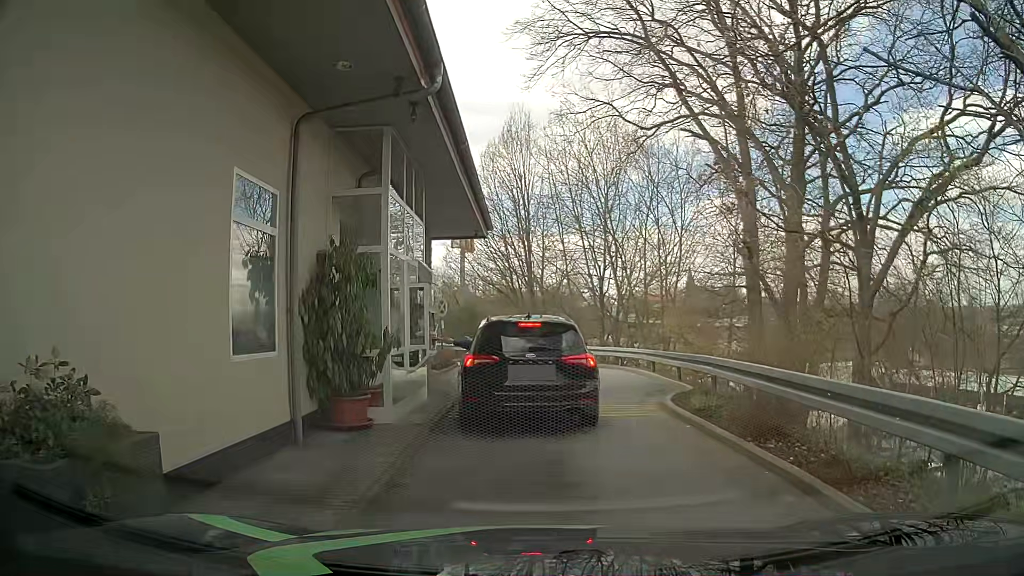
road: tertiary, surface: asphalt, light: Day
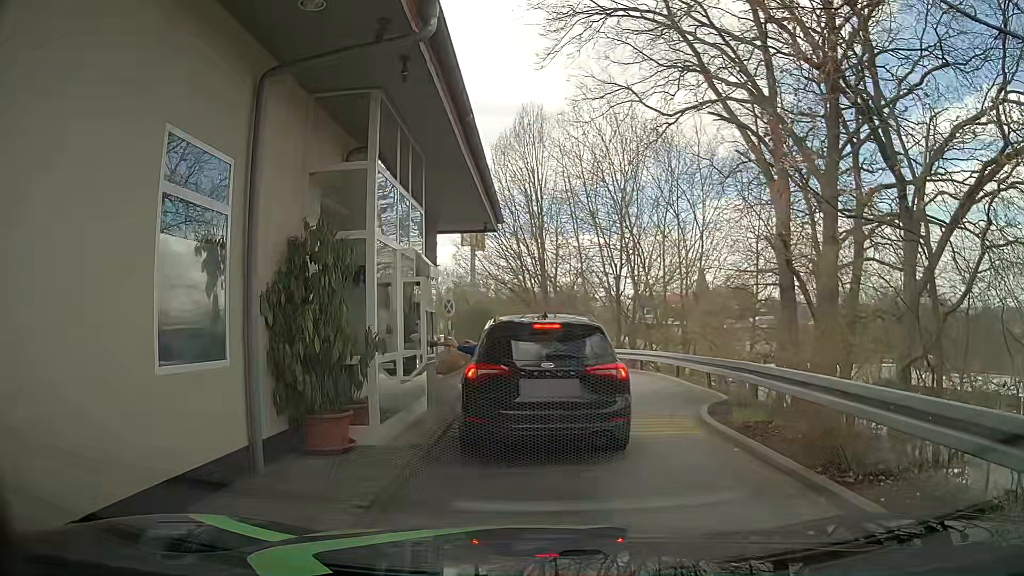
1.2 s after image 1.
(0.0, +1.5) m; 0°
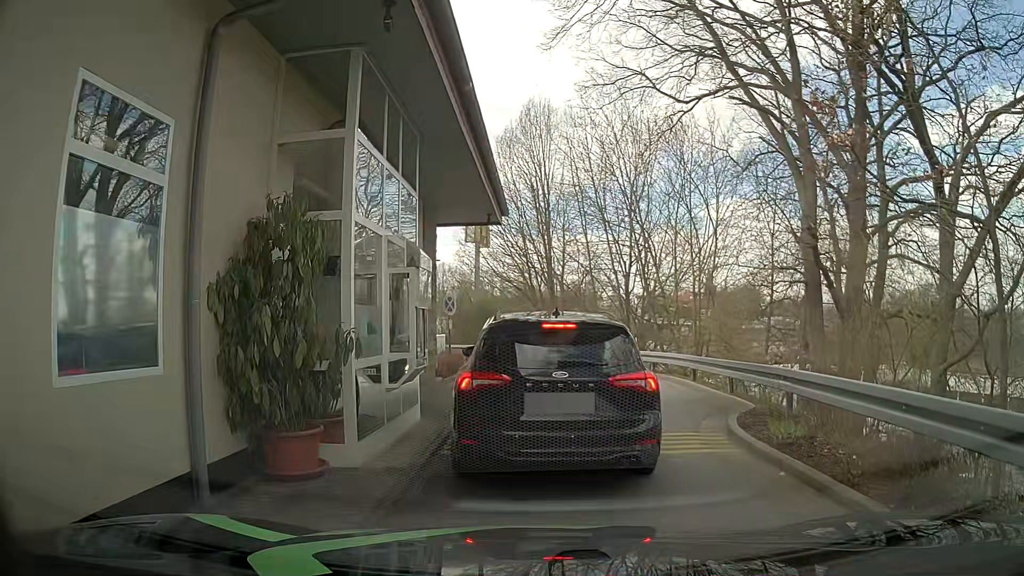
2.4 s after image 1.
(0.0, +1.2) m; 0°
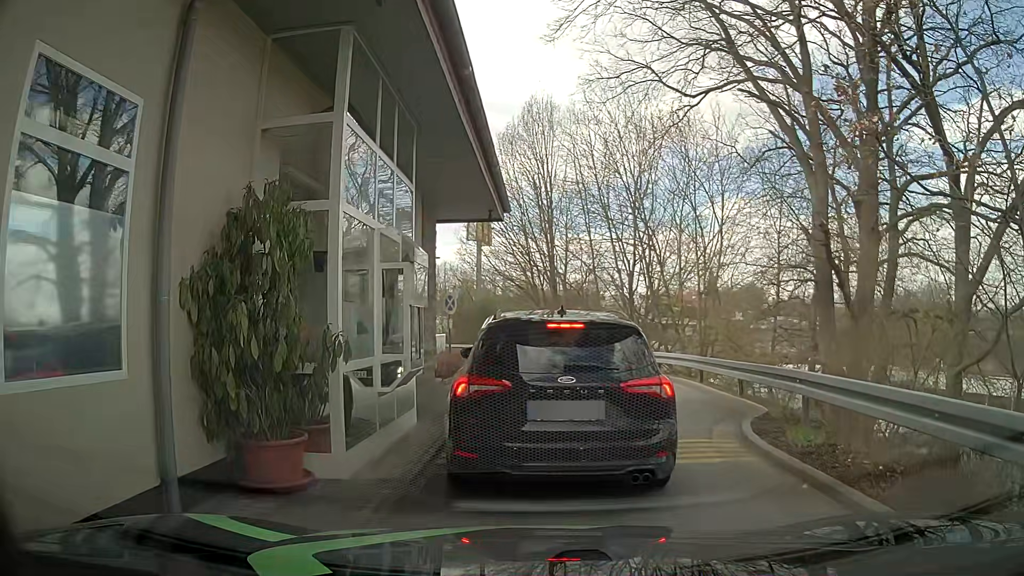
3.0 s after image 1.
(0.0, +0.5) m; 0°
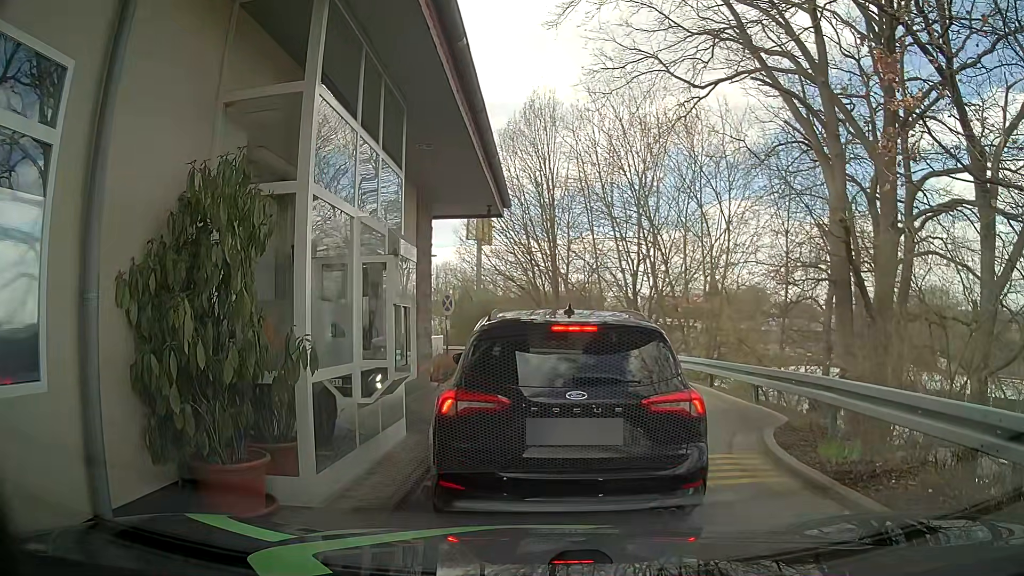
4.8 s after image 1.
(0.0, +0.8) m; 0°
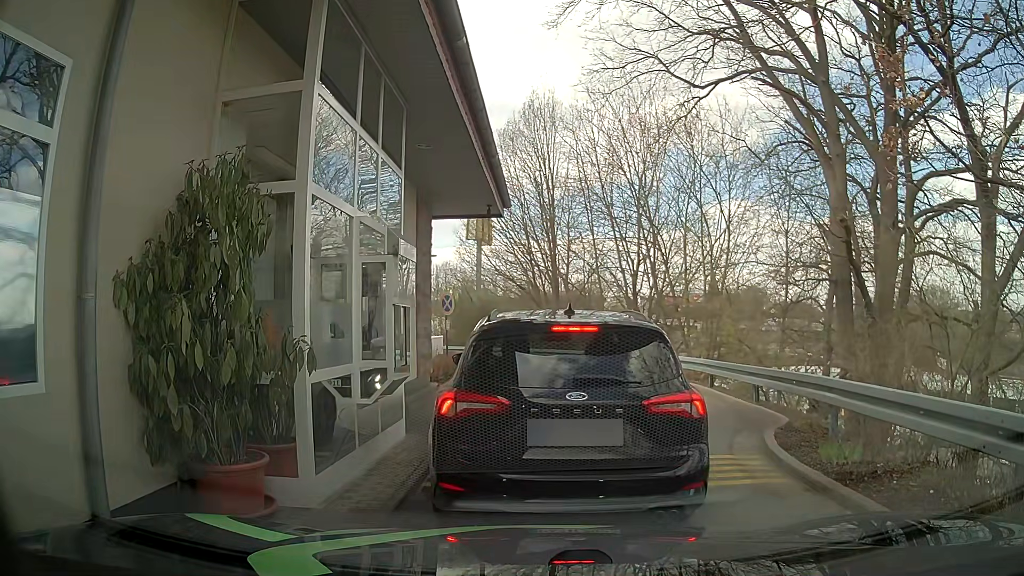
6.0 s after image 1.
(0.0, +0.1) m; 0°
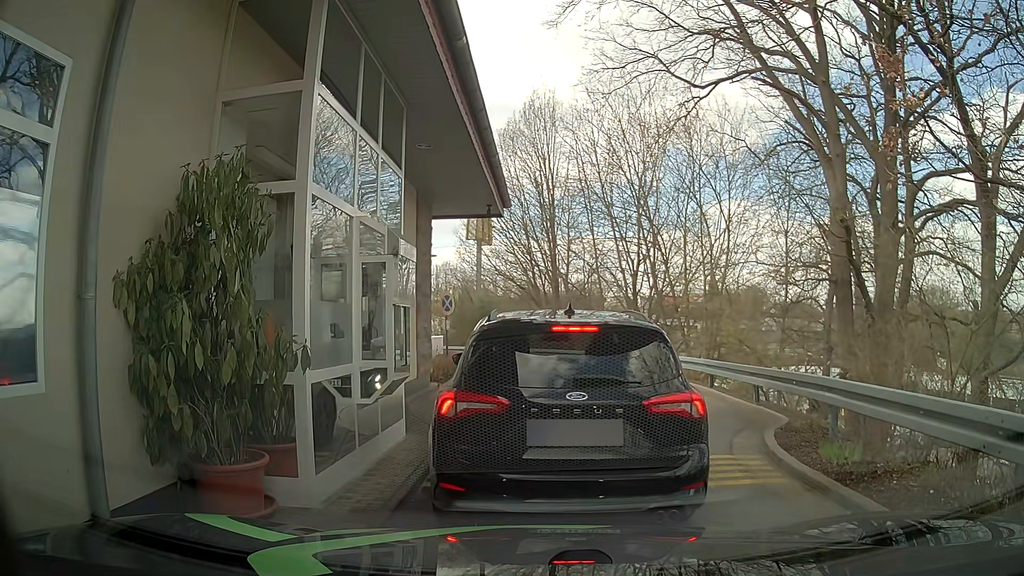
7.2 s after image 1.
(0.0, 0.0) m; 0°
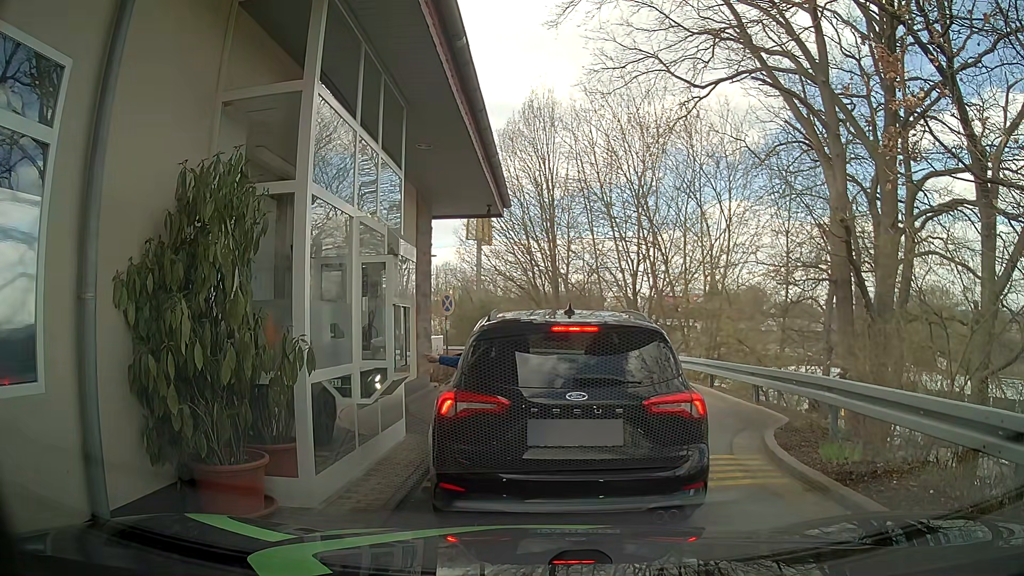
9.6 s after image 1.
(0.0, 0.0) m; 0°
